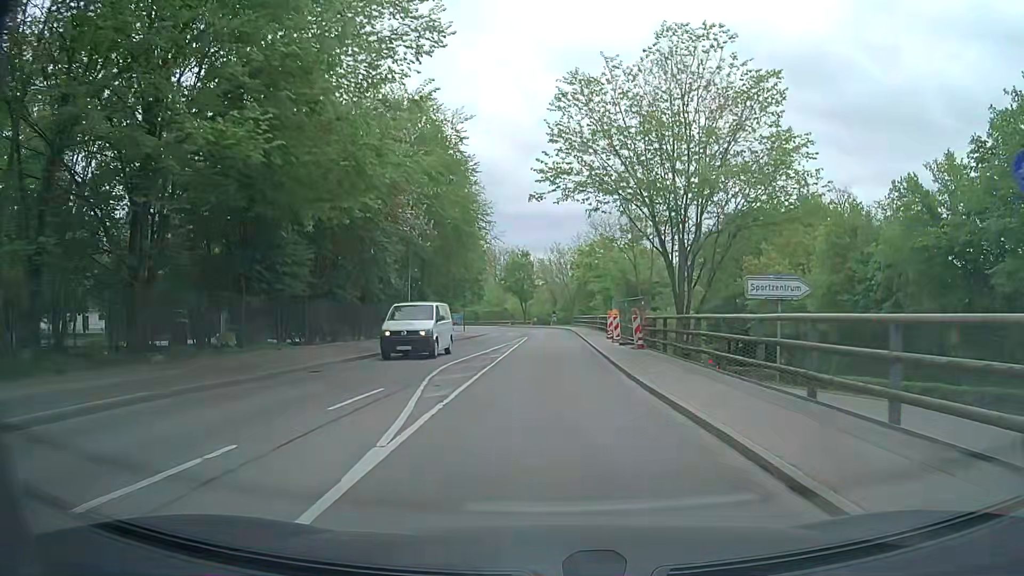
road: secondary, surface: asphalt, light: Day
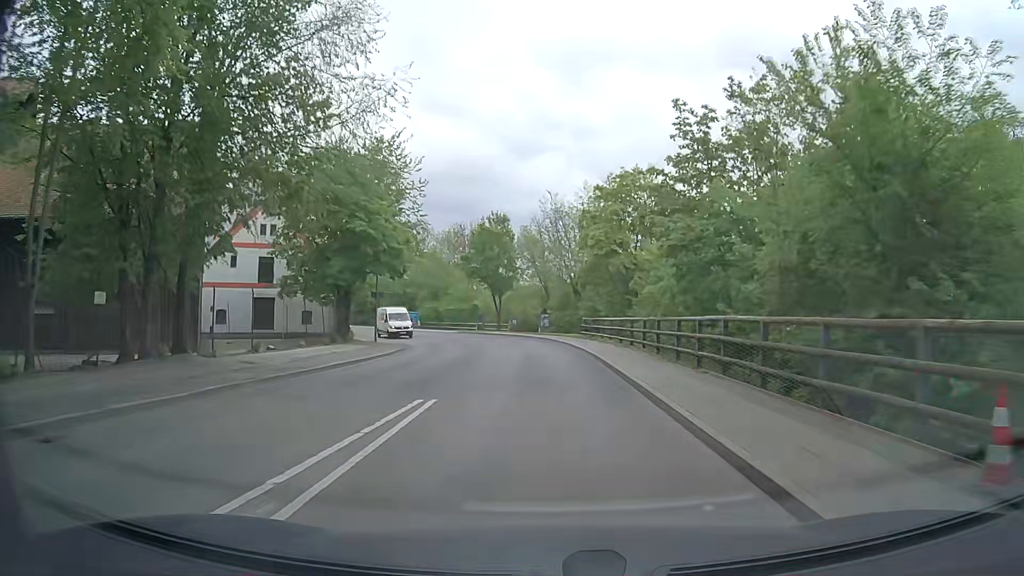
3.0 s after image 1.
(+0.2, +36.0) m; 0°
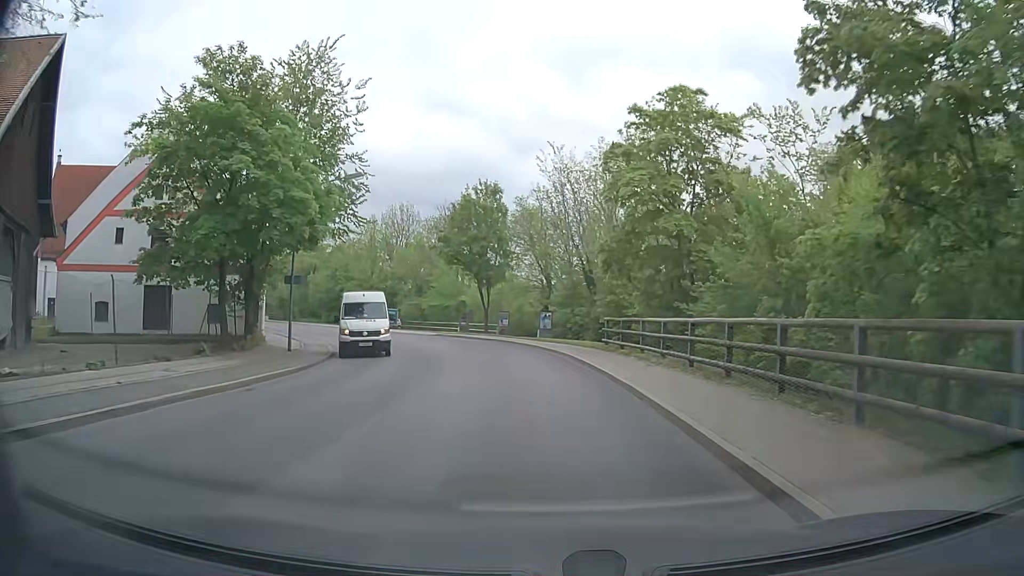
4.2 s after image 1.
(+0.1, +14.2) m; 0°
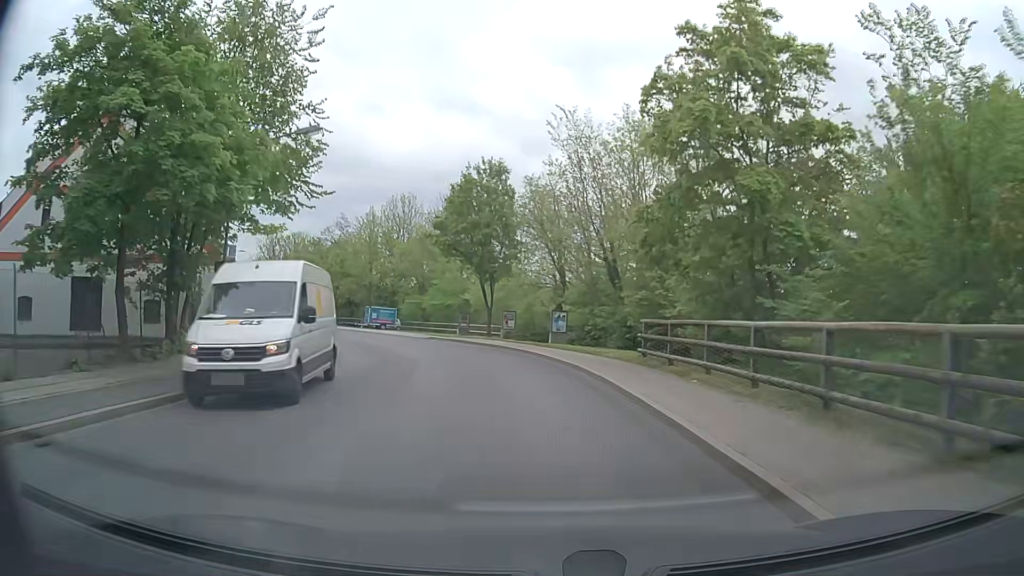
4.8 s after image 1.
(0.0, +7.1) m; -1°
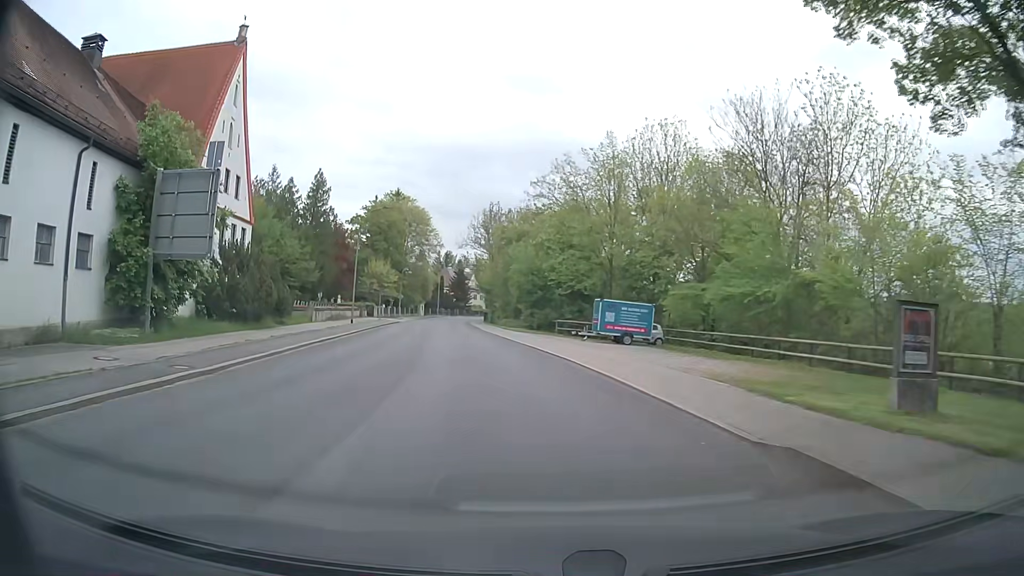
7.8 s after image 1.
(-5.9, +35.1) m; -22°
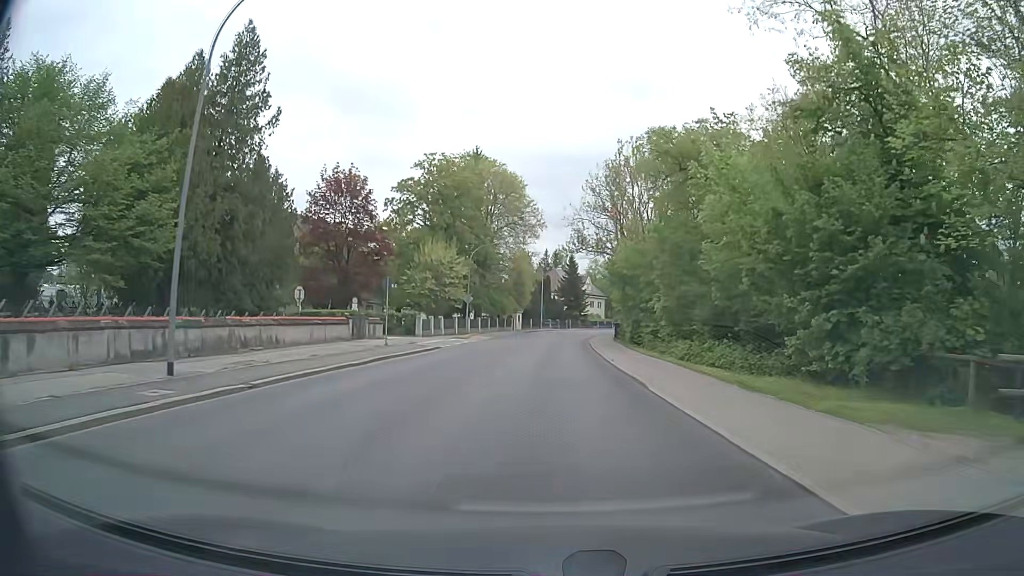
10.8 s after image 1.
(-4.7, +37.5) m; -10°
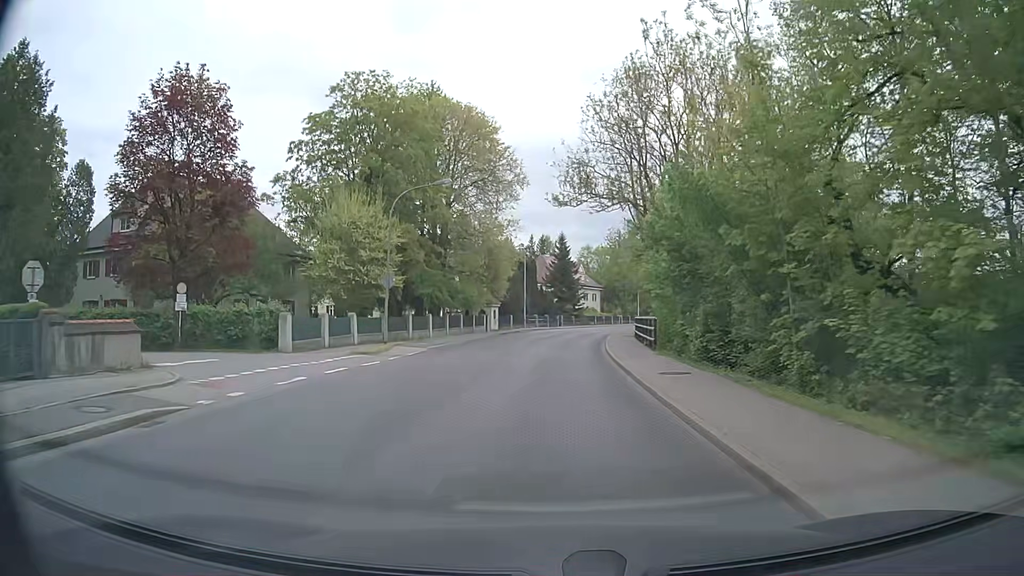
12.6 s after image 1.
(+0.3, +22.7) m; +1°
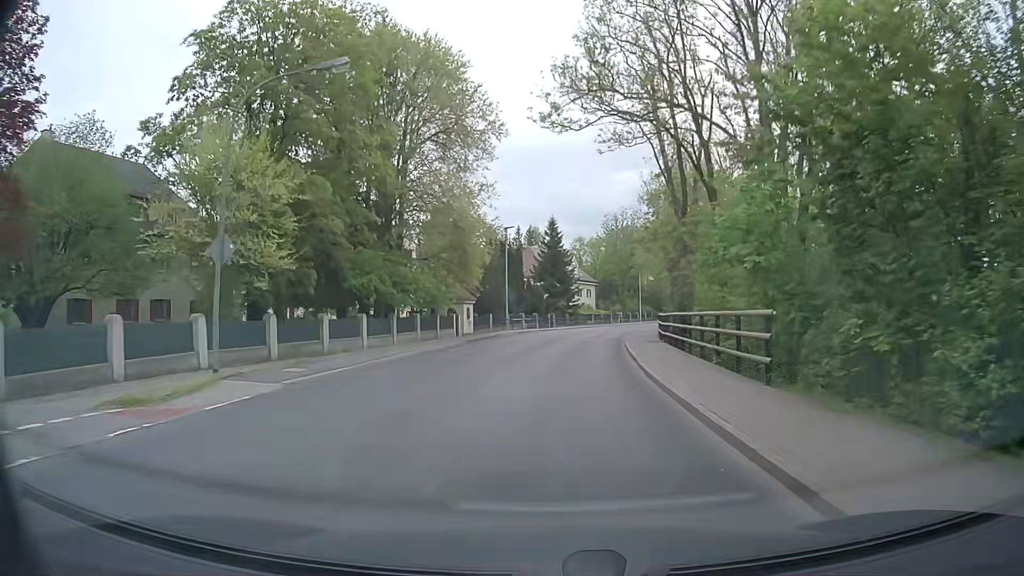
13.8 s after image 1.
(+0.2, +14.8) m; +2°
(0, +10) (0, +20) (+1, +30) (+2, +40) (+4, +50) (+6, +60) (+8, +69) (+11, +79) (+15, +88) (+19, +97) m
